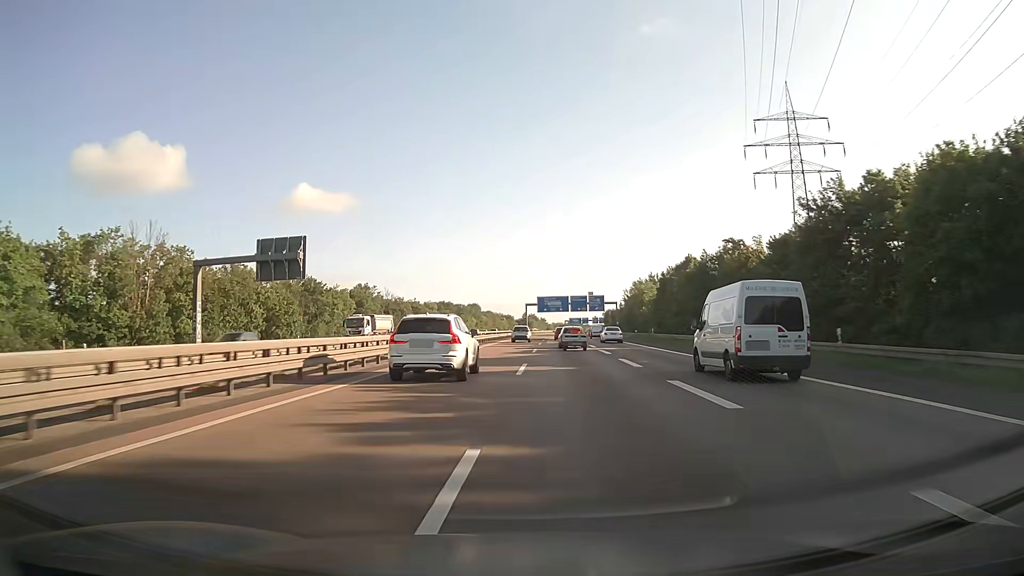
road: motorway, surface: paved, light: Day
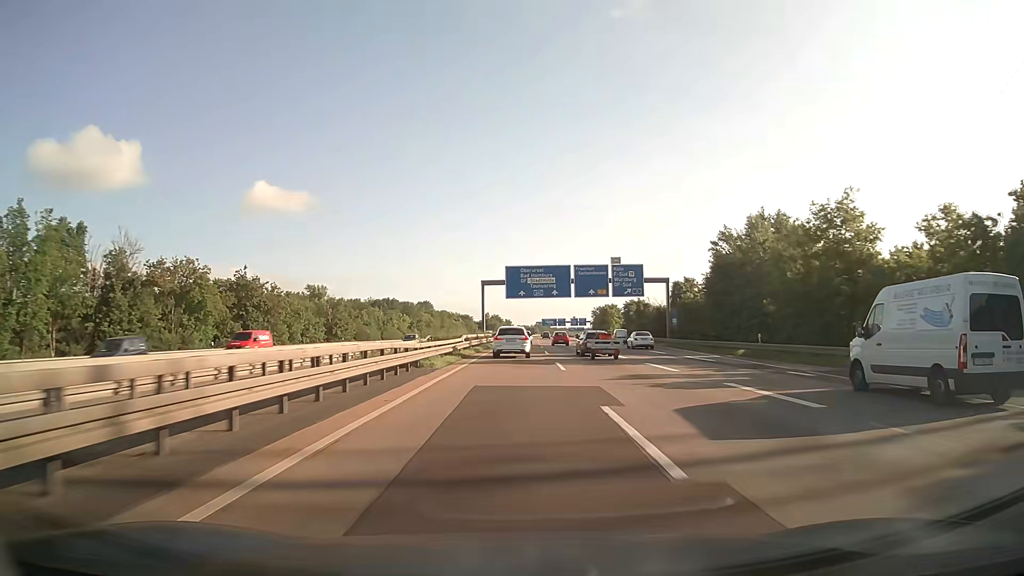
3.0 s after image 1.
(+1.8, +84.2) m; +3°
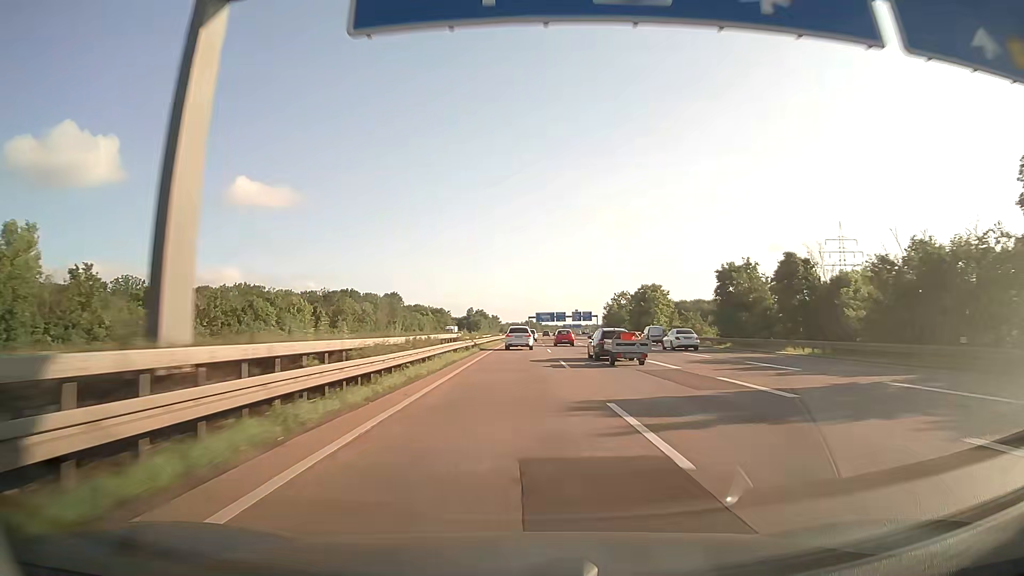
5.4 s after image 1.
(+0.7, +70.9) m; +1°
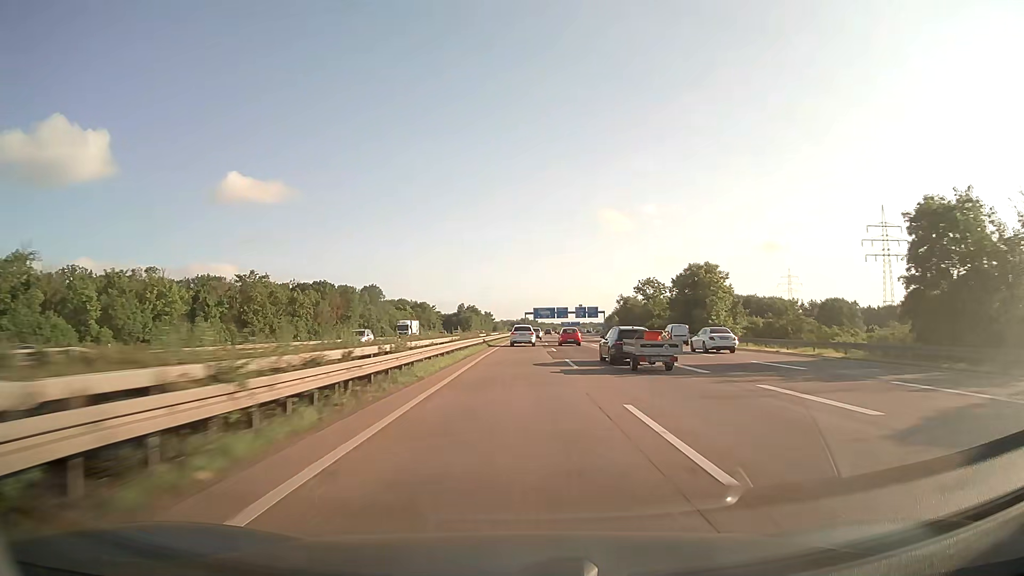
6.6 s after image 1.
(+0.1, +36.4) m; 0°
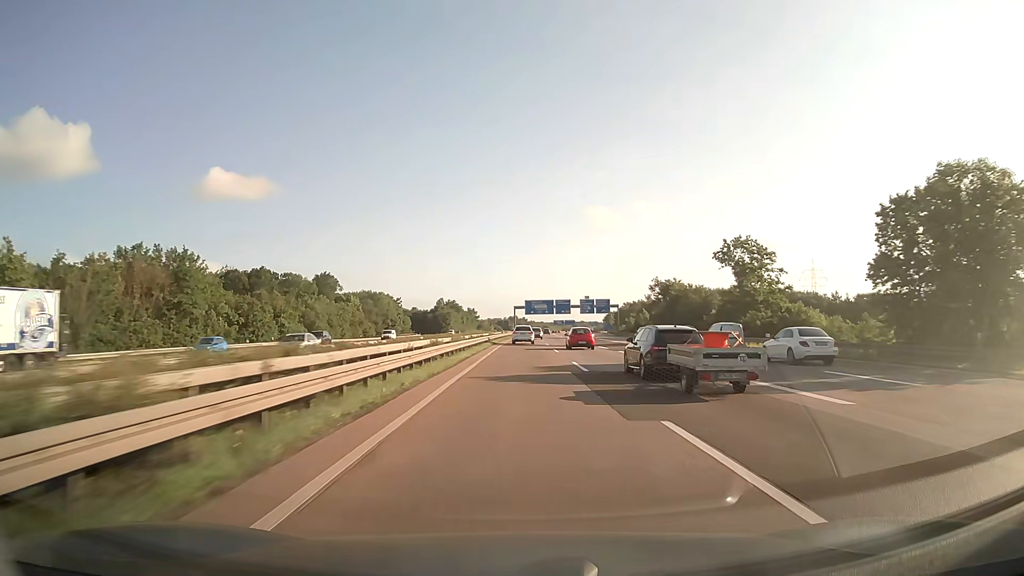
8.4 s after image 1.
(+0.4, +55.5) m; +1°
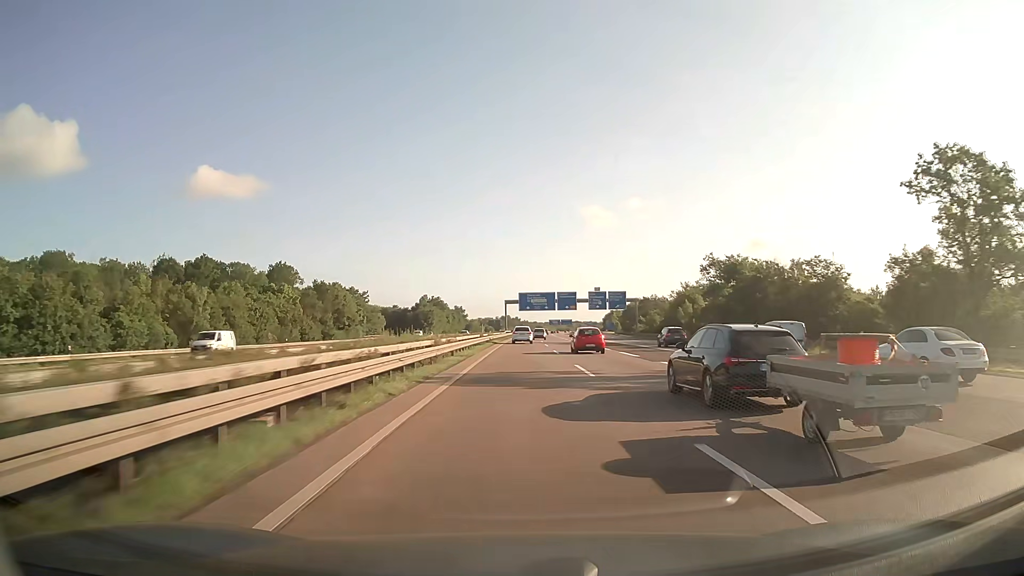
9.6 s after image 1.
(+0.2, +37.4) m; +1°
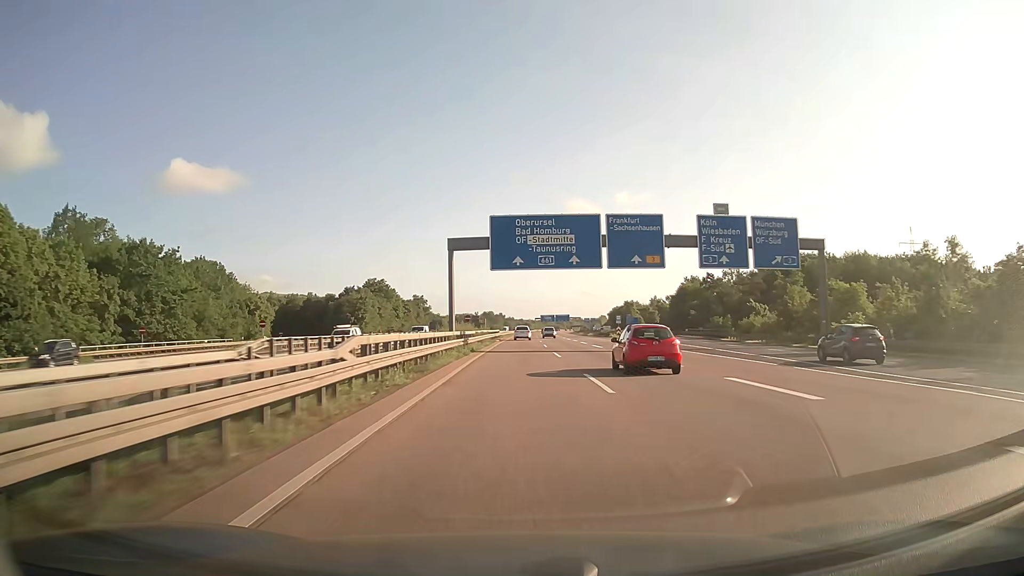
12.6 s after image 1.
(+1.1, +94.3) m; +1°
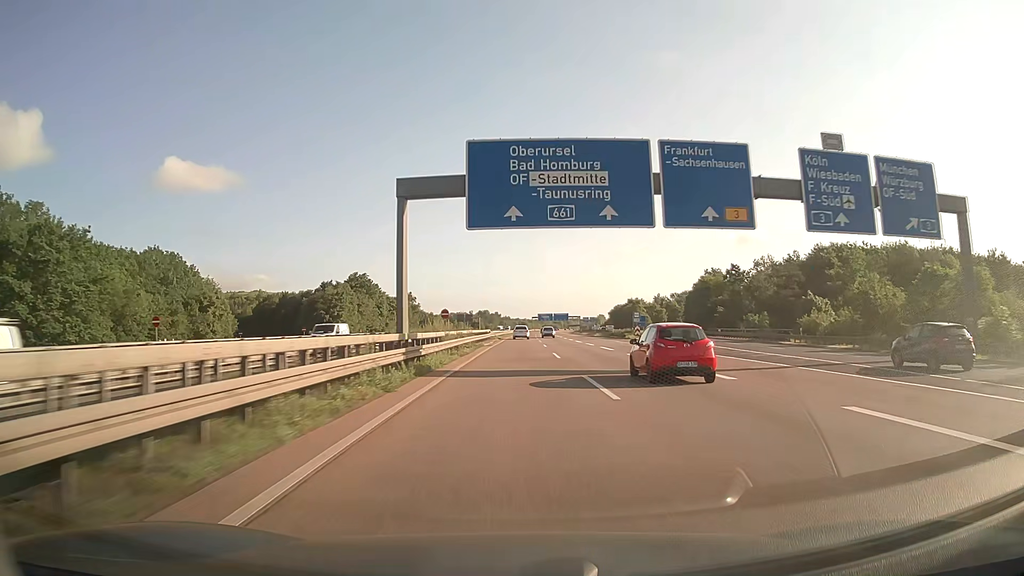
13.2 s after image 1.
(0.0, +18.9) m; 0°
(0, +10) (0, +20) (0, +30) (0, +40) (0, +50) (0, +60) (0, +70) (+1, +80) (+1, +90) (+1, +100) m
